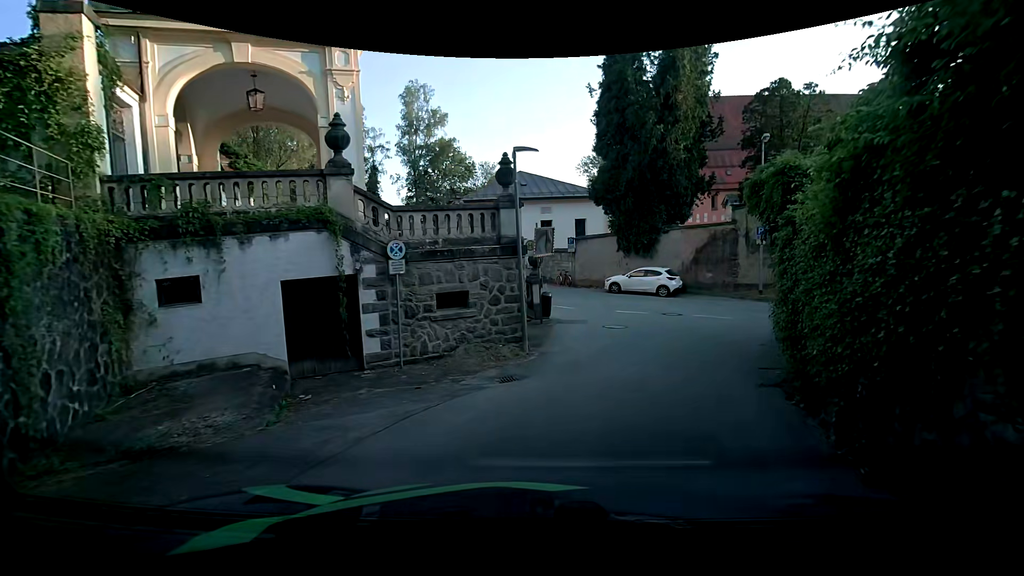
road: residential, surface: asphalt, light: Day
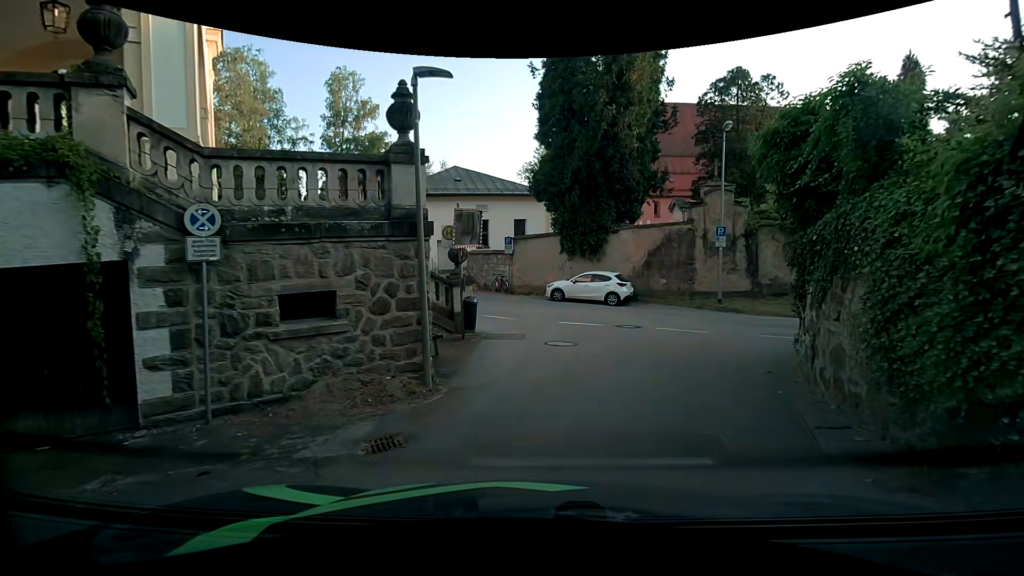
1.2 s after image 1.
(+0.2, +4.2) m; +7°
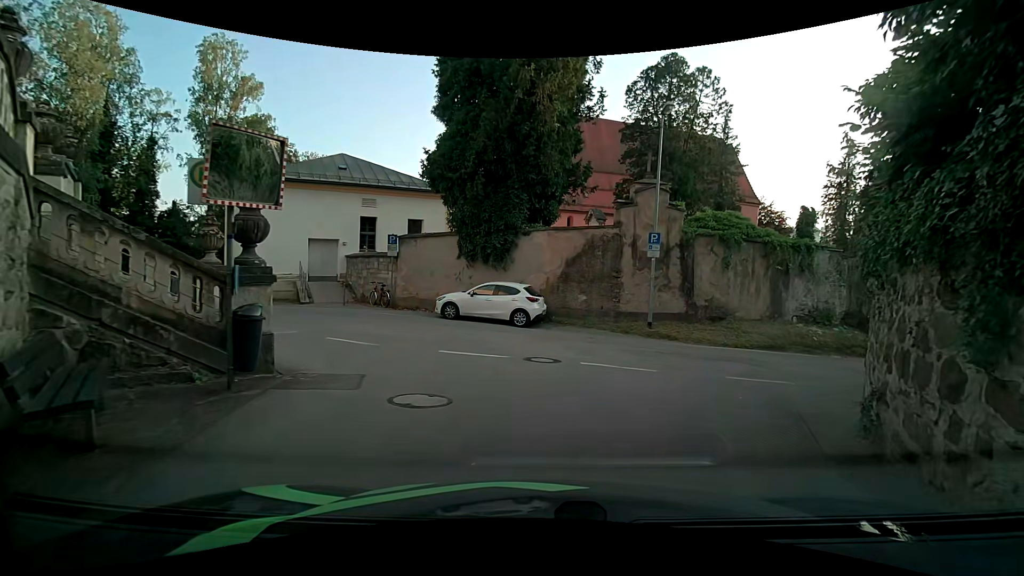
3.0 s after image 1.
(+0.4, +5.5) m; +10°
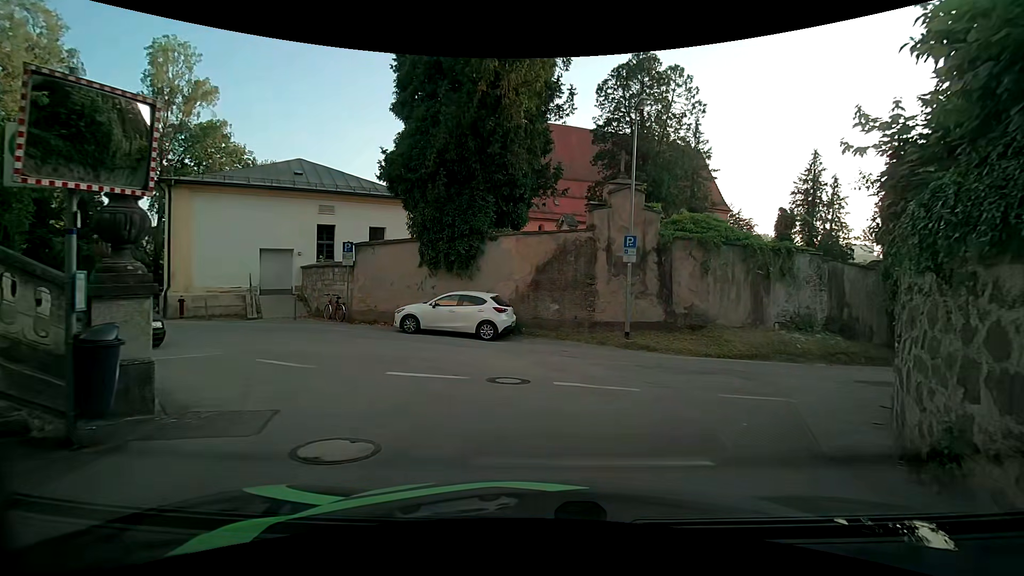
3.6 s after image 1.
(0.0, +1.5) m; +5°
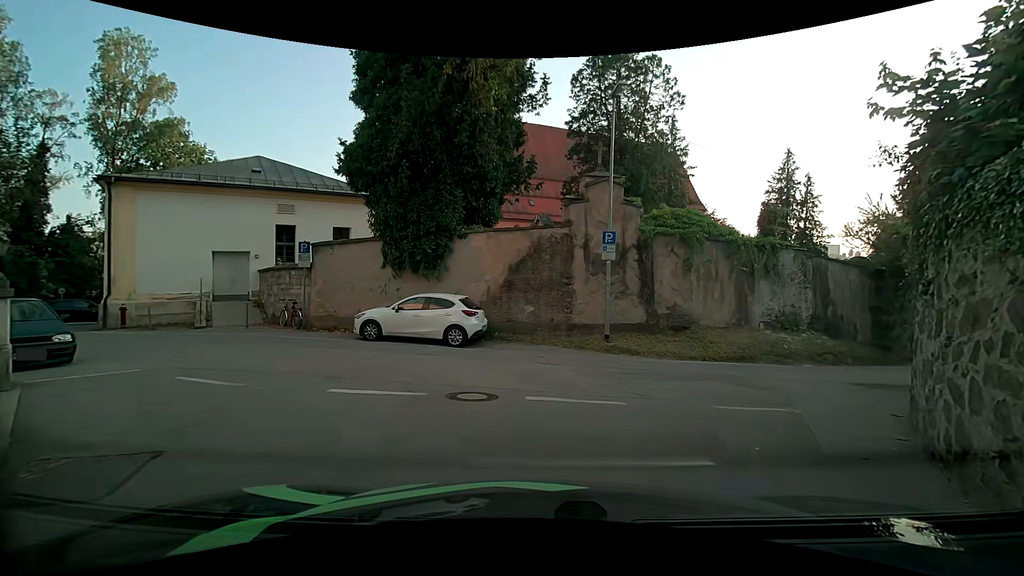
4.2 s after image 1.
(0.0, +1.3) m; +2°
